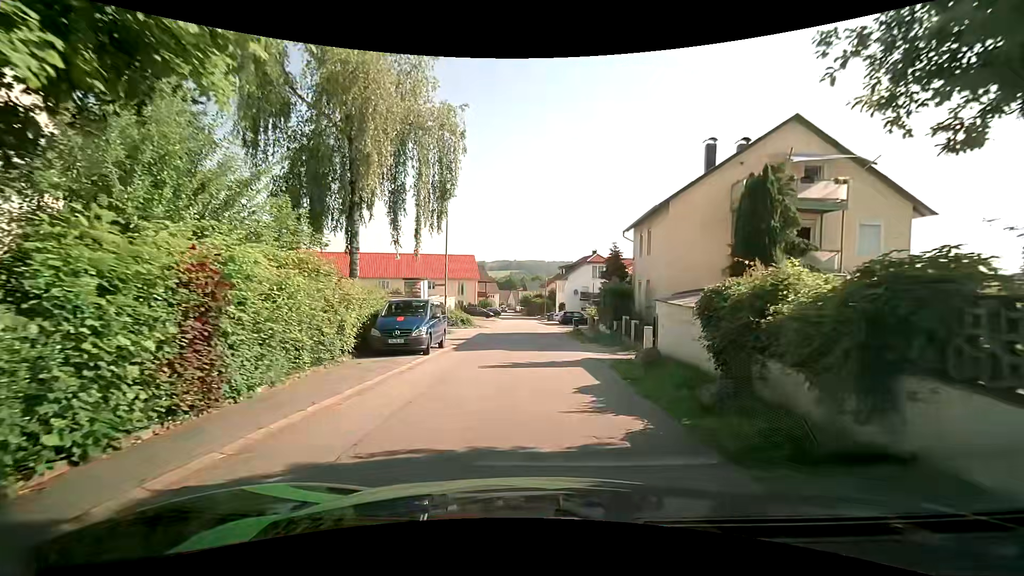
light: Day
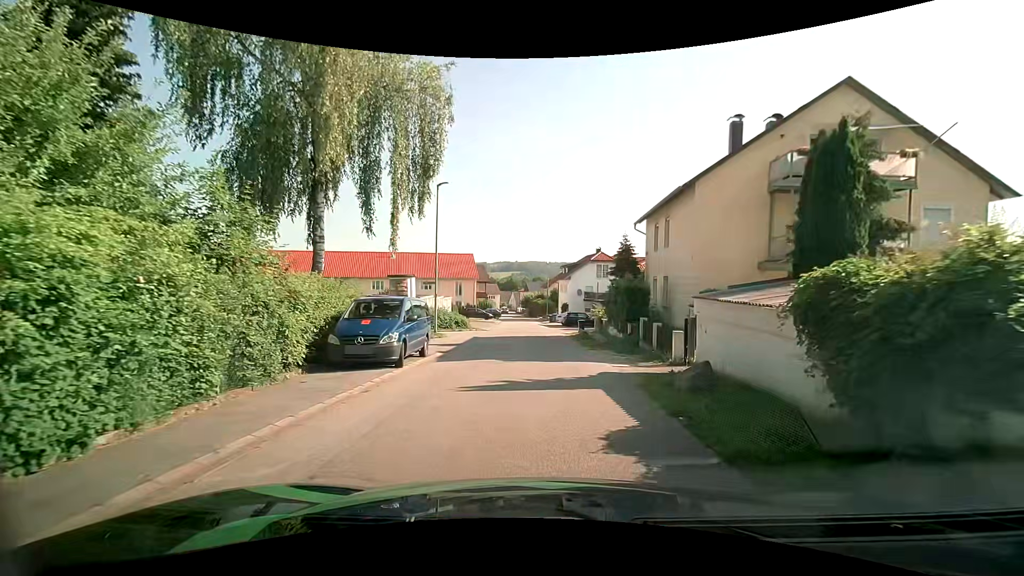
(-0.1, +3.4) m; -2°
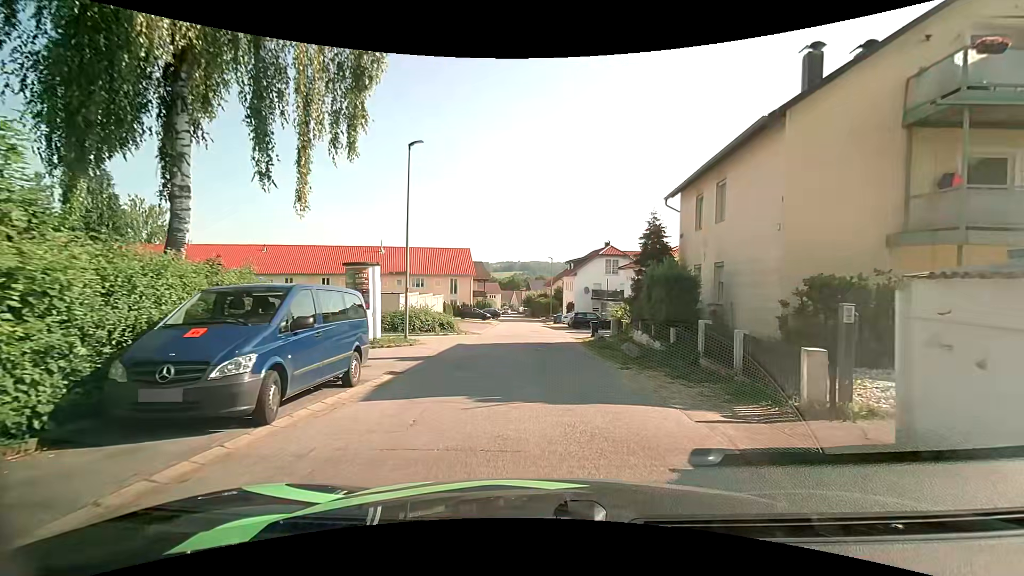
(0.0, +6.5) m; 0°
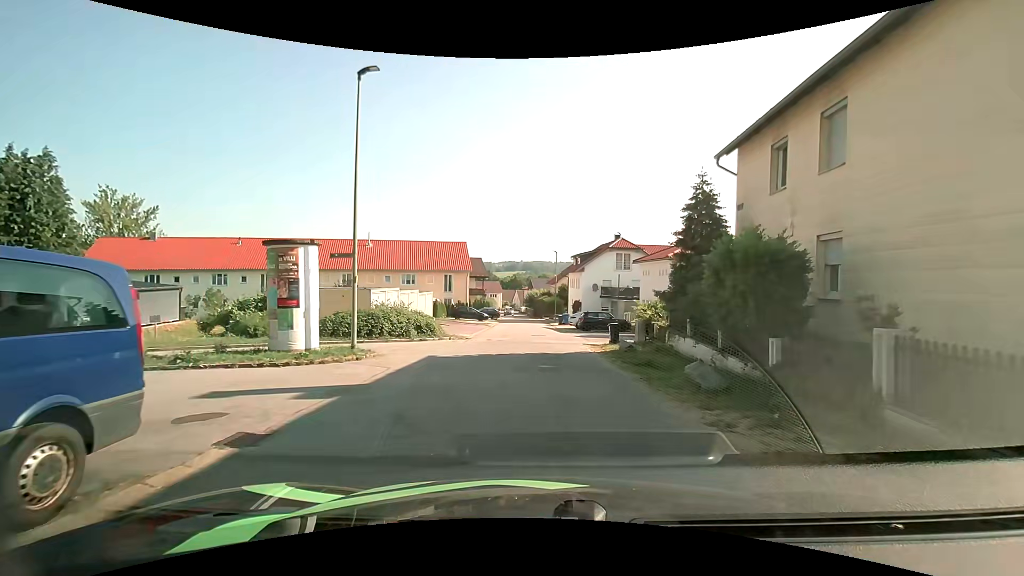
(-0.1, +6.1) m; -1°
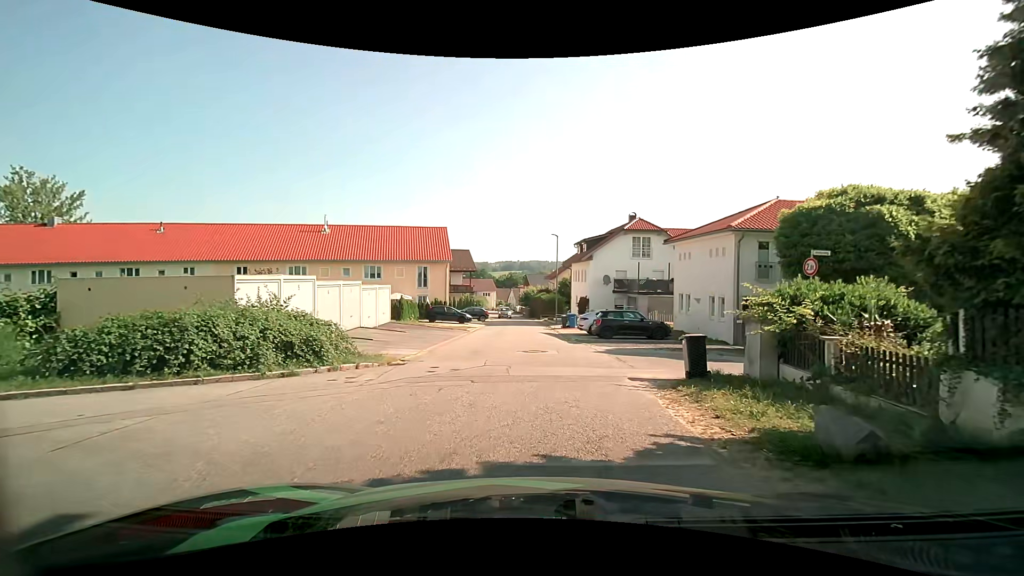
(+0.1, +11.6) m; 0°
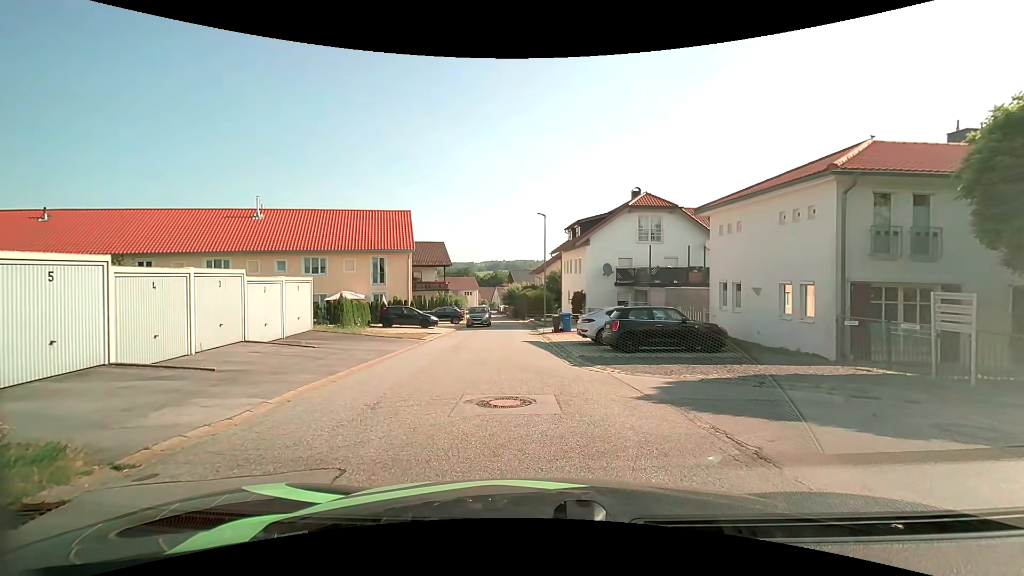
(+0.2, +8.7) m; +3°
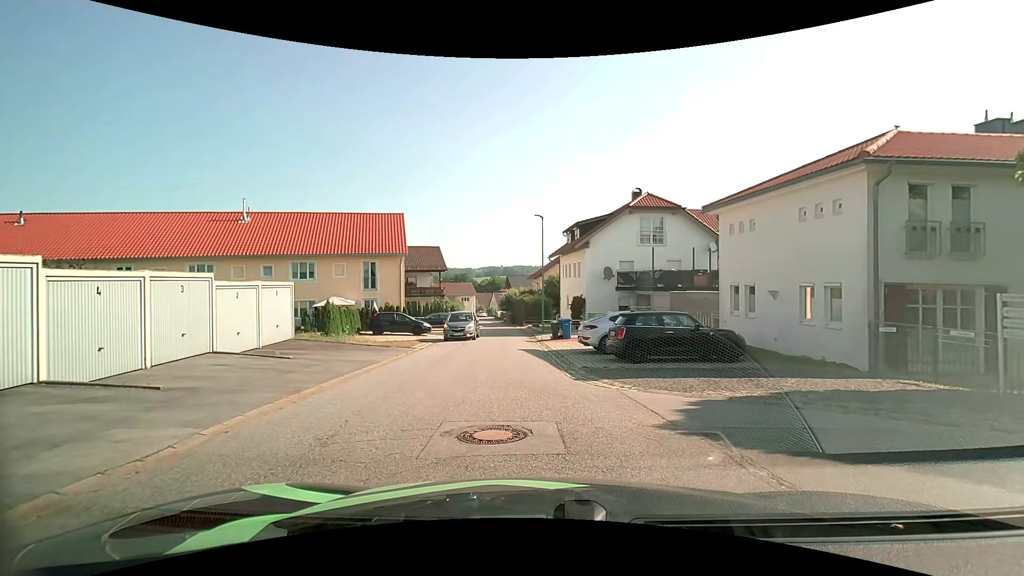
(0.0, +1.5) m; 0°
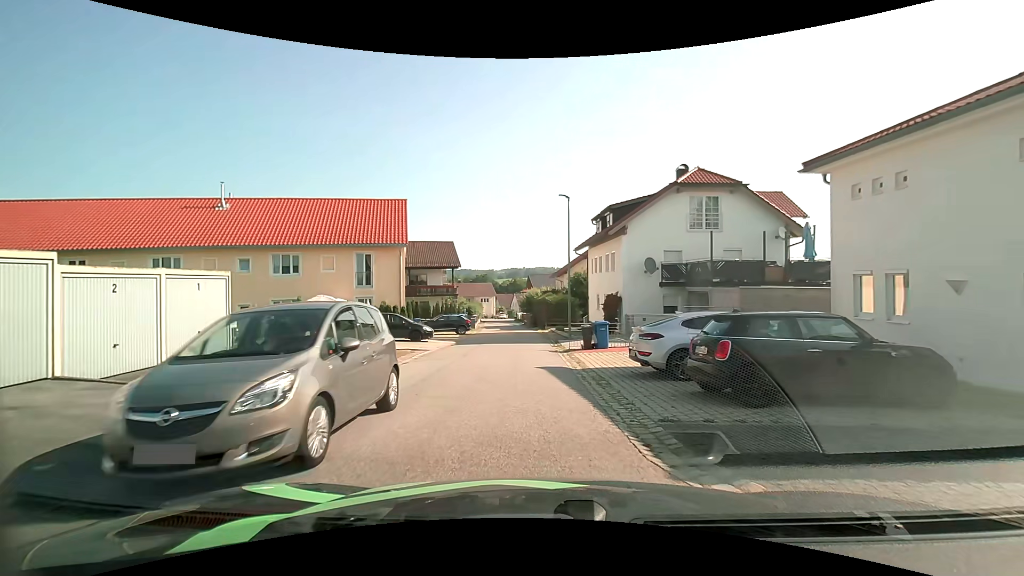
(-0.1, +6.4) m; -3°
